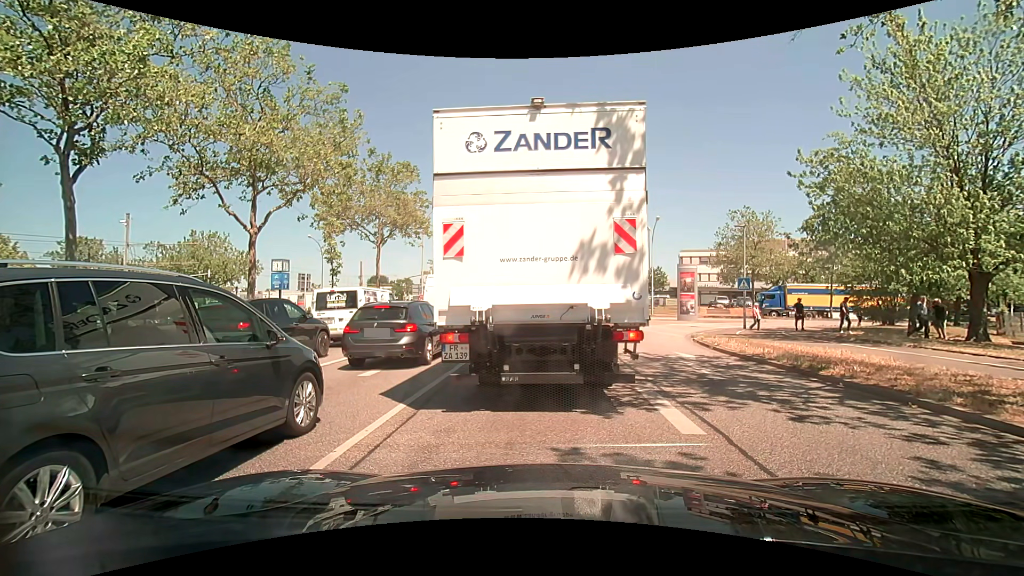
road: primary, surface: asphalt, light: Day
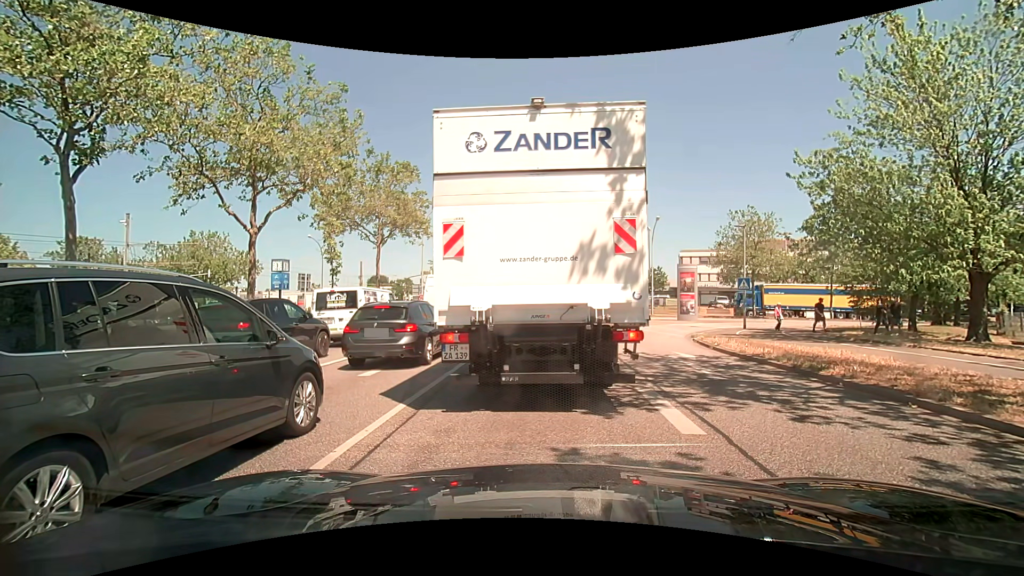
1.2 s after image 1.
(0.0, 0.0) m; 0°
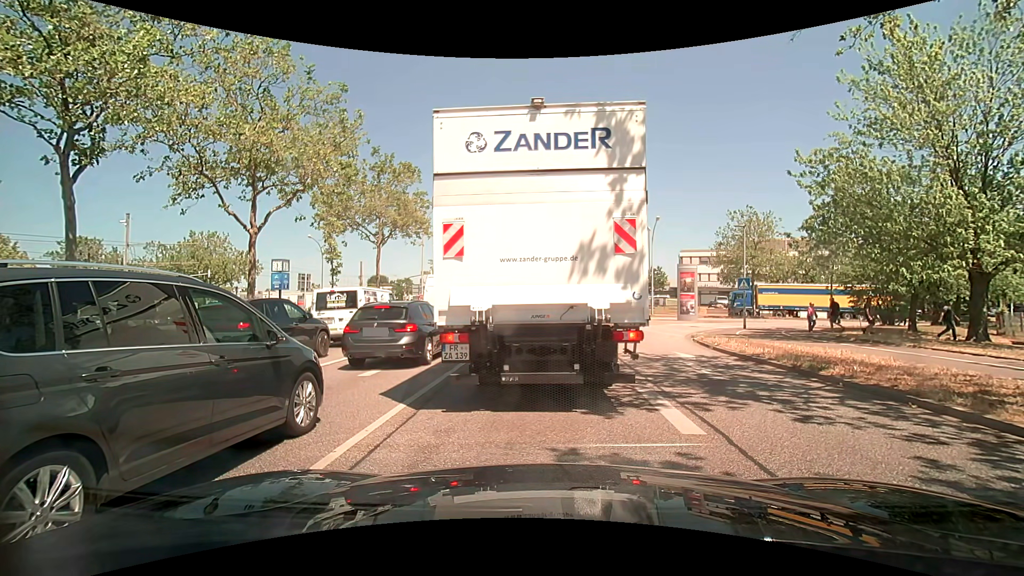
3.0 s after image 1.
(0.0, 0.0) m; 0°
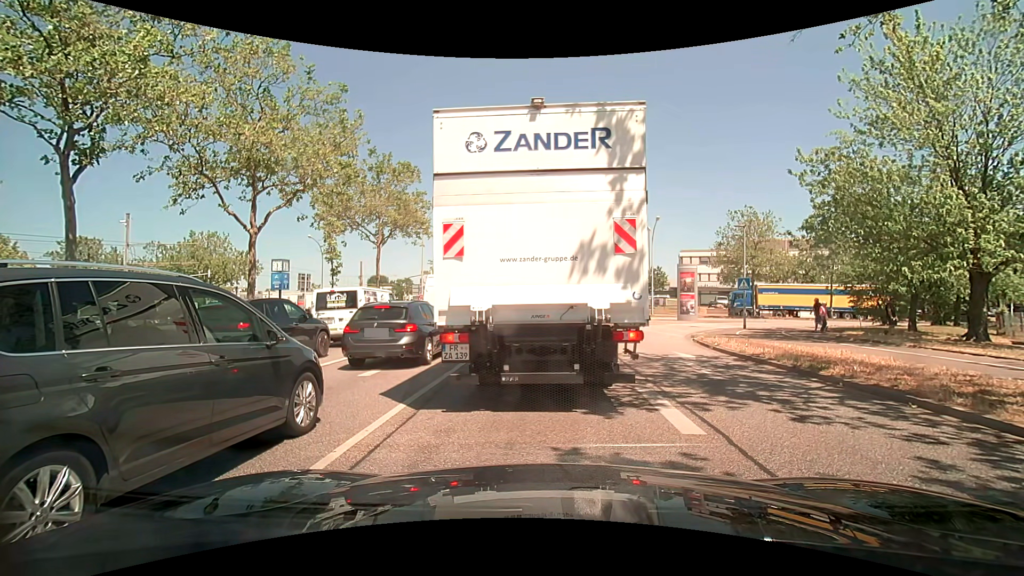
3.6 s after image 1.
(0.0, 0.0) m; 0°
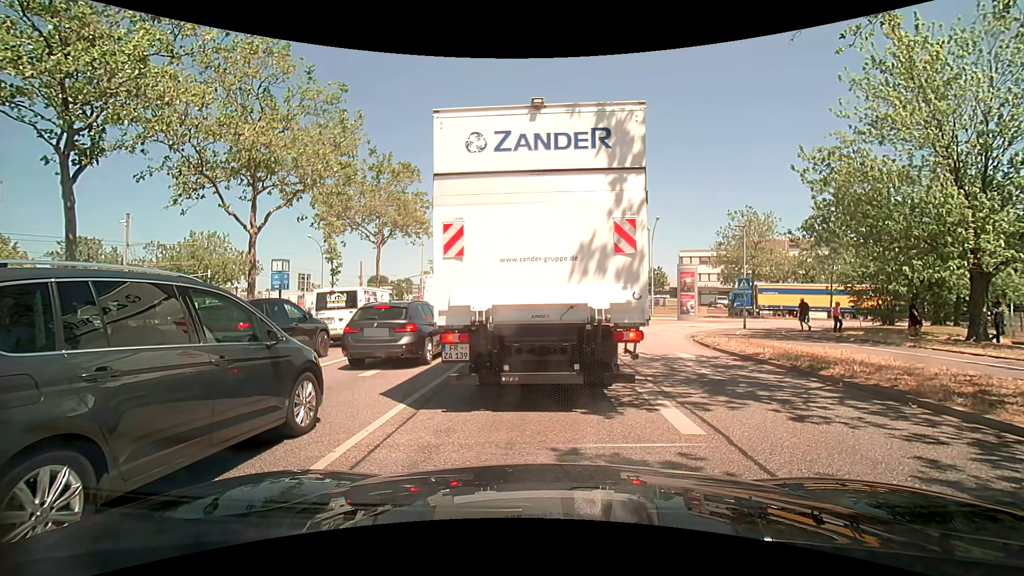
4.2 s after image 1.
(0.0, 0.0) m; 0°
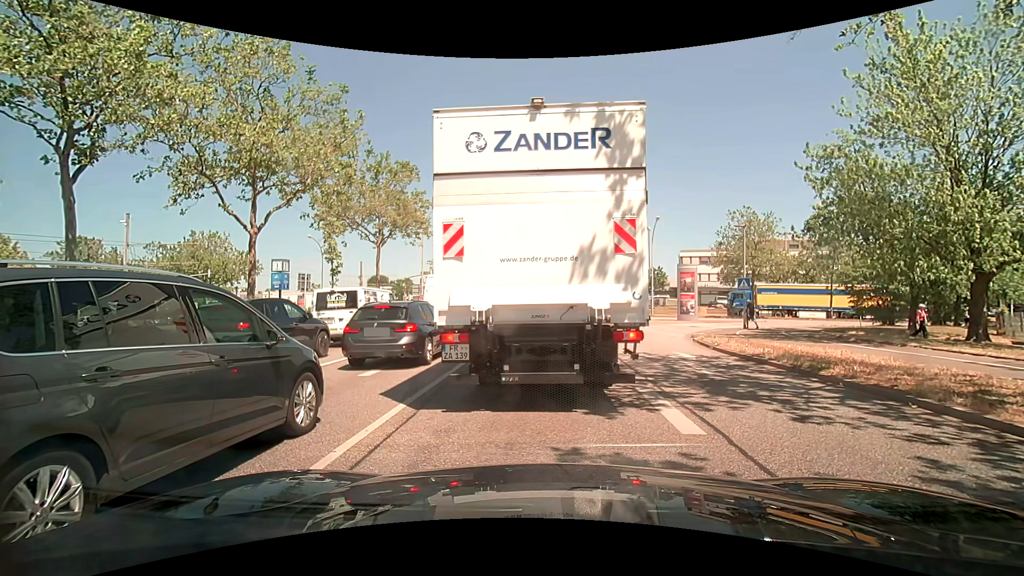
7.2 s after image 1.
(0.0, 0.0) m; 0°
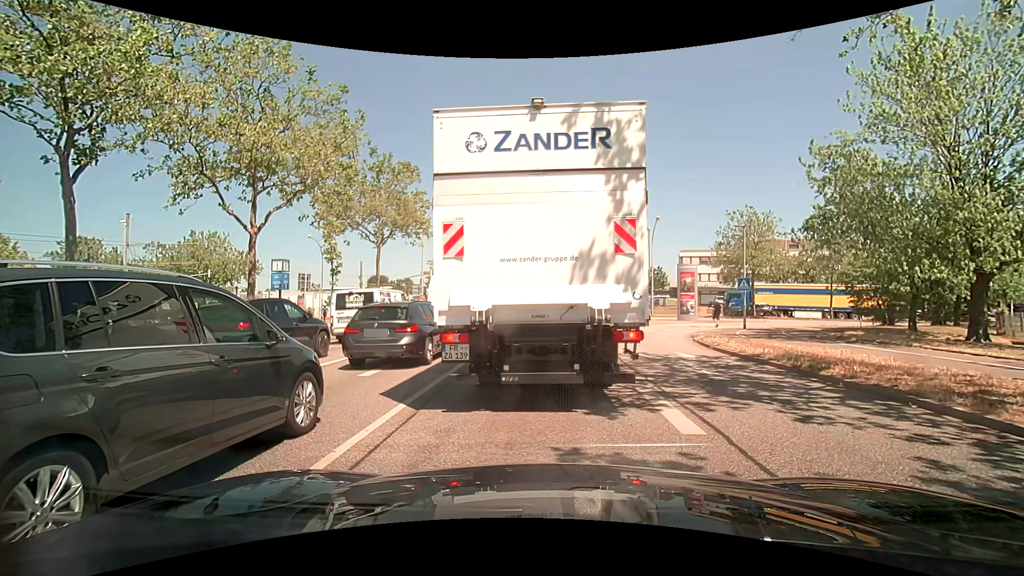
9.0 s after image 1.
(0.0, 0.0) m; 0°
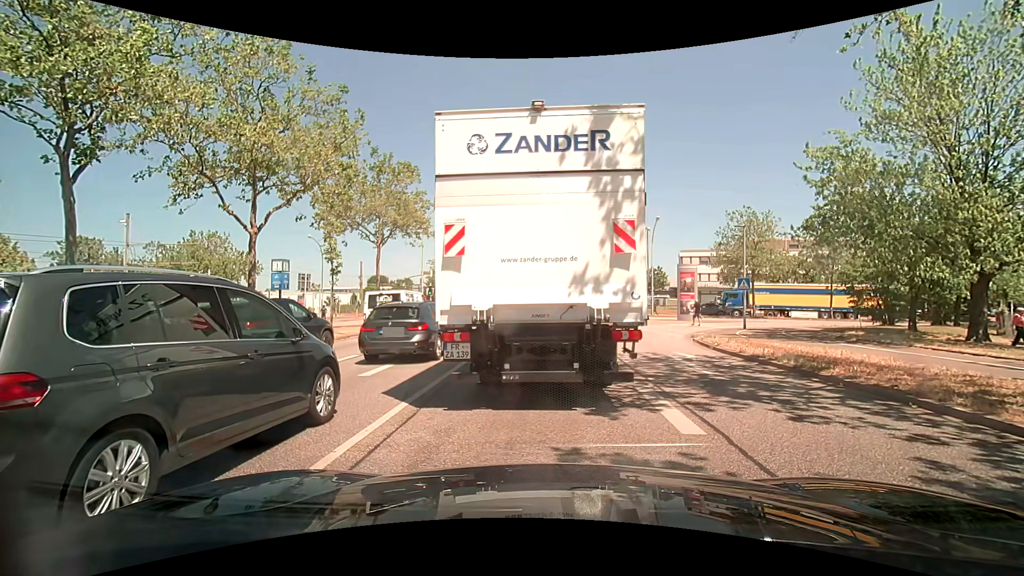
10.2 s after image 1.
(0.0, 0.0) m; 0°
